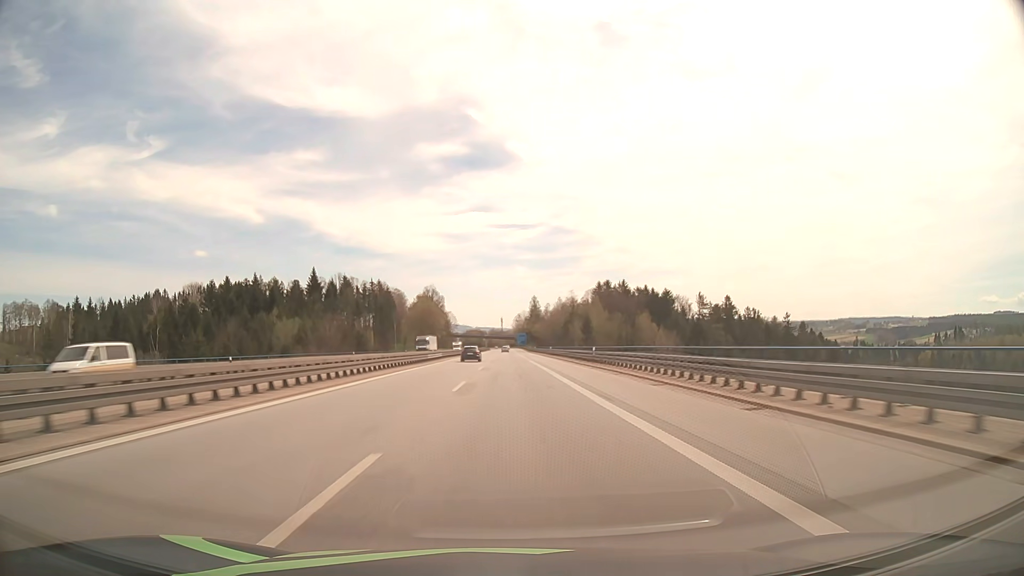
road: motorway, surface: asphalt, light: Day
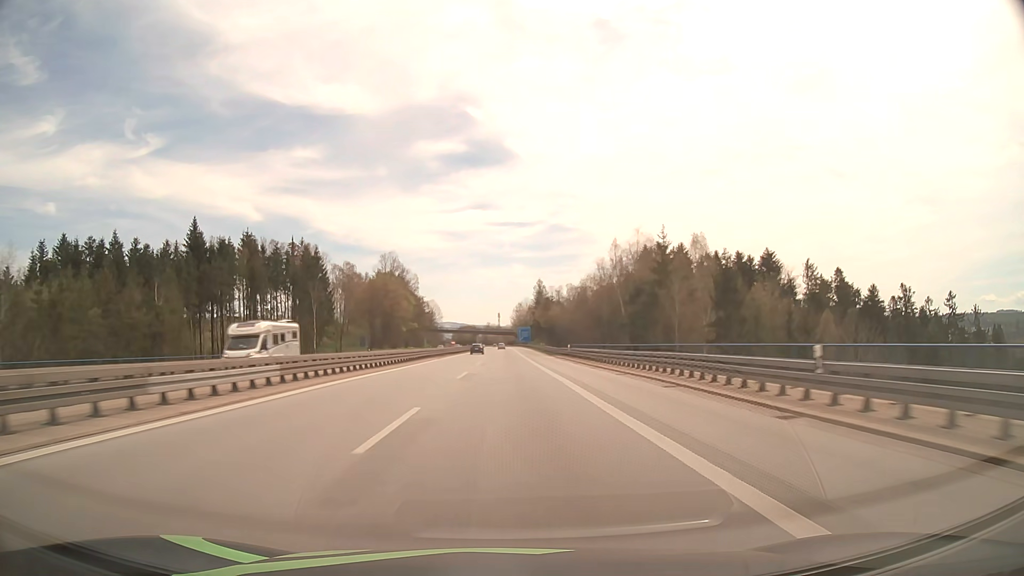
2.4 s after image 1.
(+0.1, +84.9) m; 0°
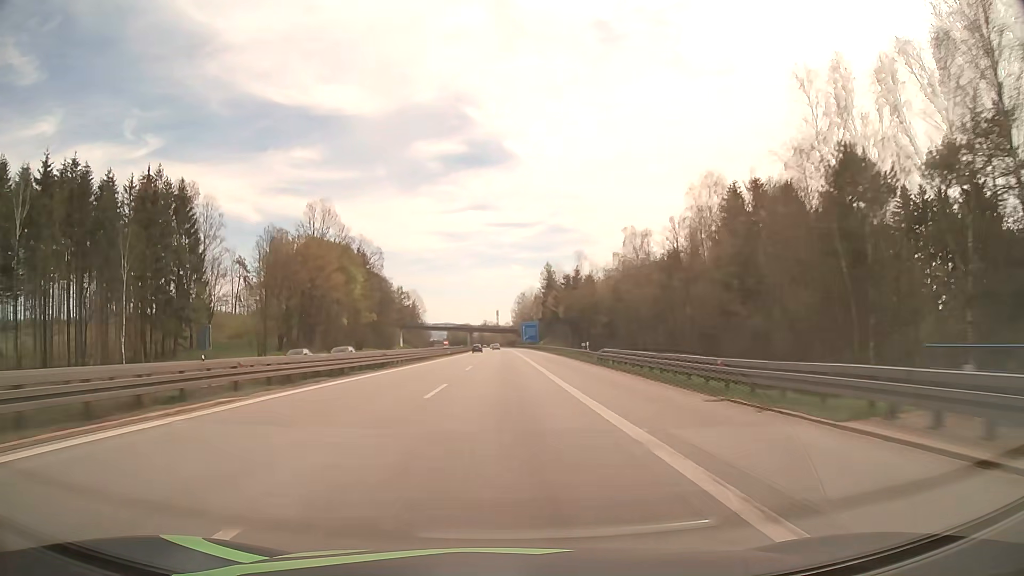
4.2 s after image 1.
(0.0, +63.8) m; 0°
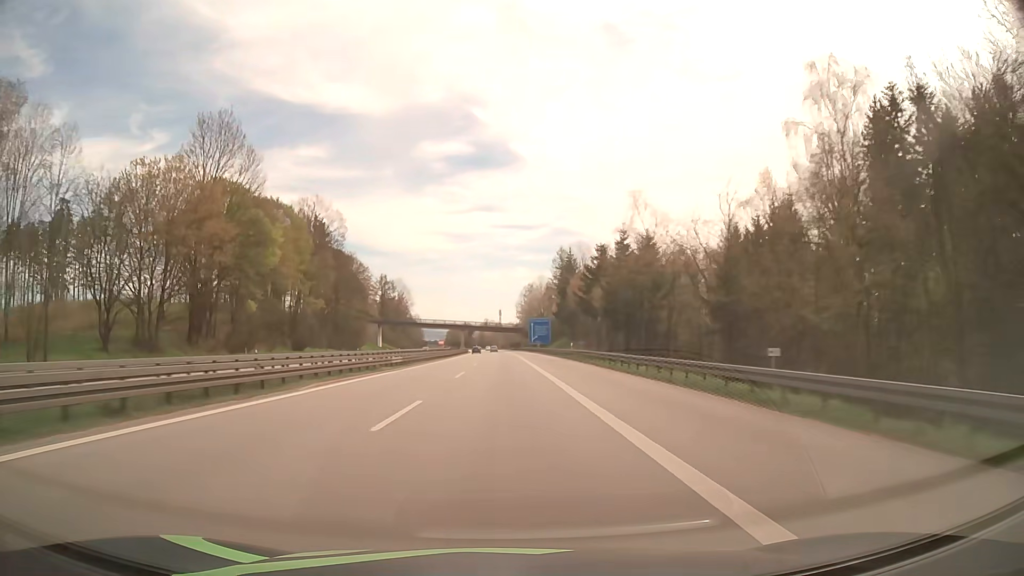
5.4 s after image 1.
(0.0, +42.6) m; 0°
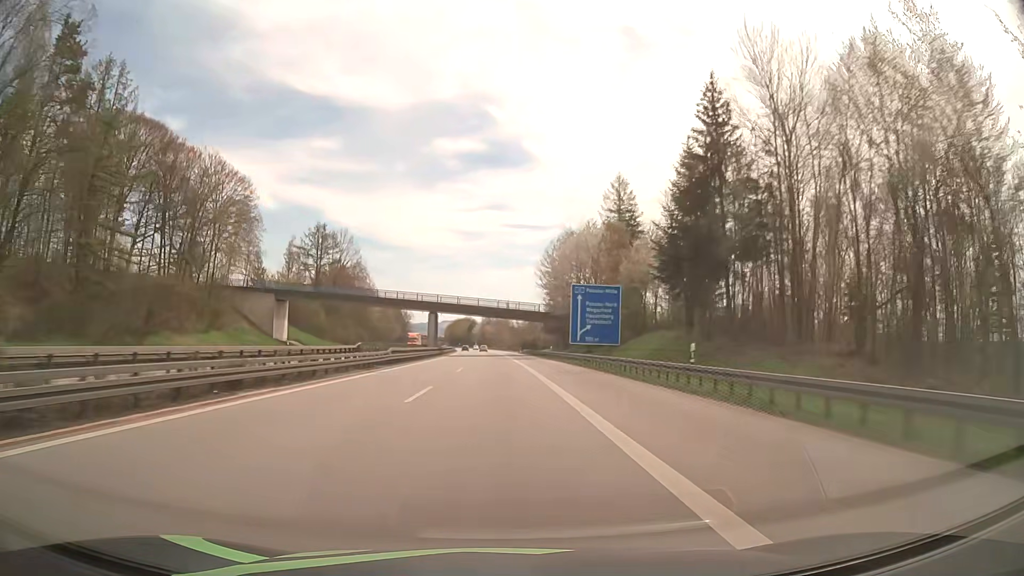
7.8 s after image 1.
(-0.3, +85.3) m; -1°
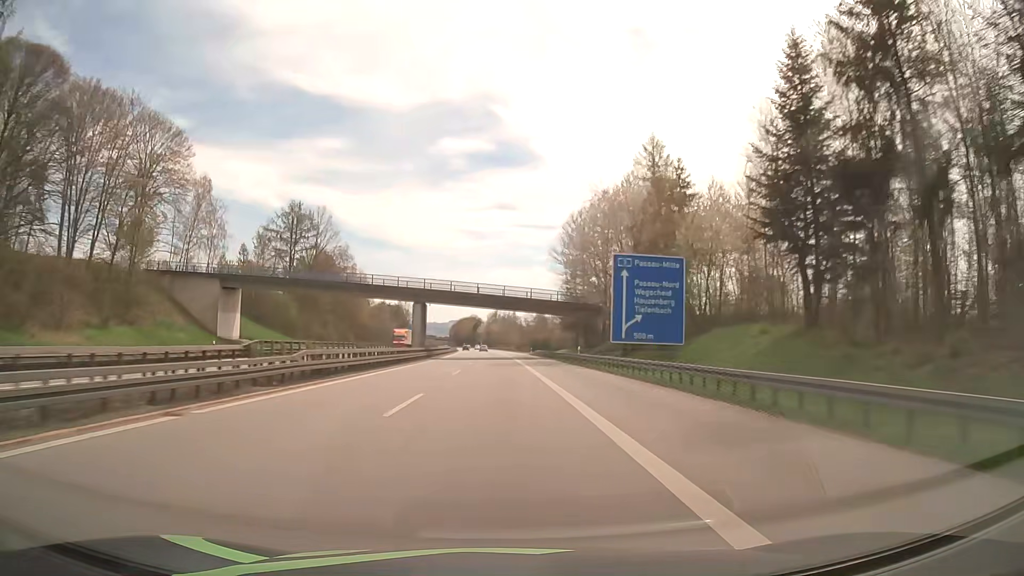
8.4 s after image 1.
(-0.1, +21.4) m; 0°
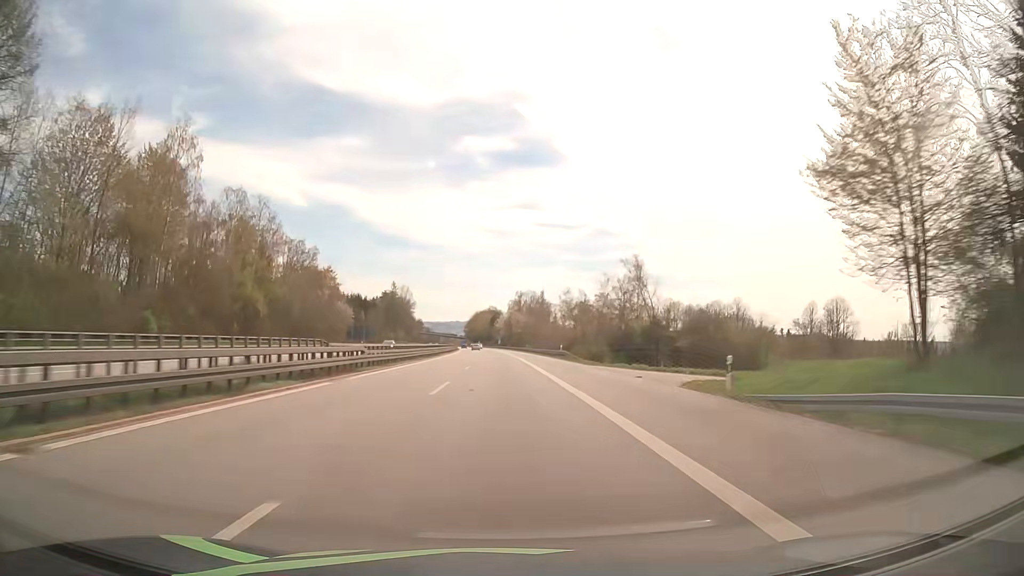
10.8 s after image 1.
(-1.7, +85.6) m; -2°
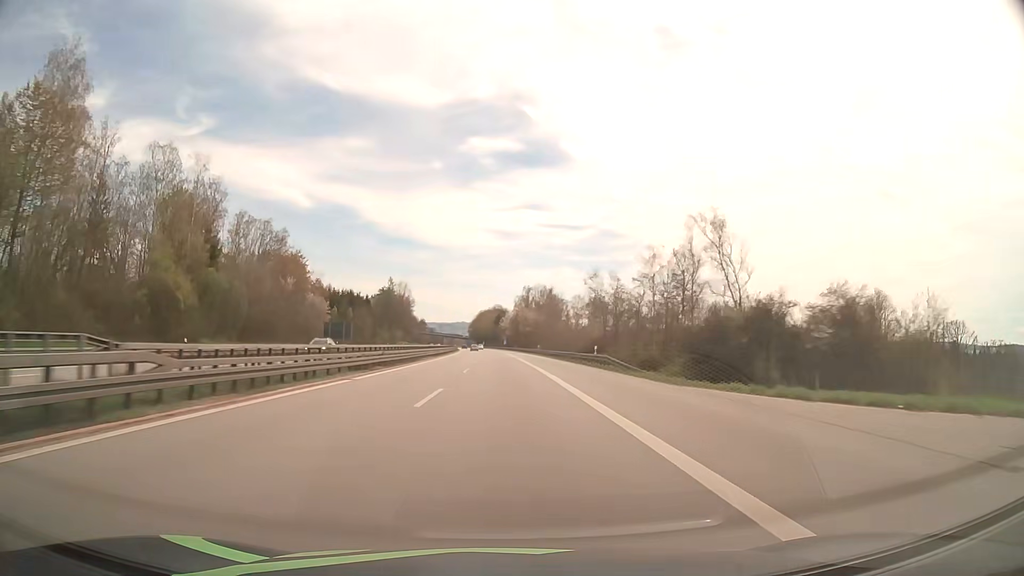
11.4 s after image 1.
(-0.1, +21.4) m; 0°
